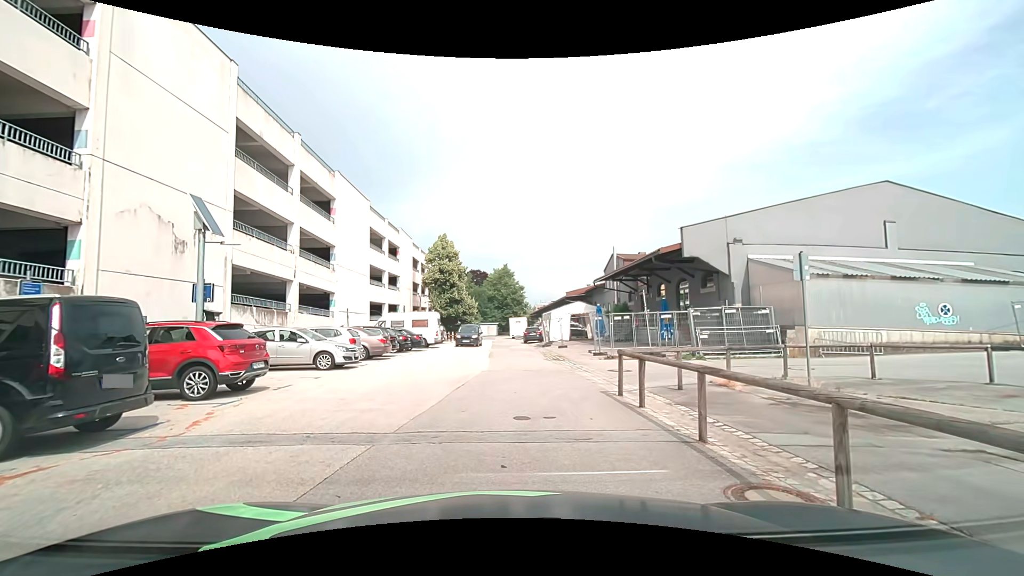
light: Day
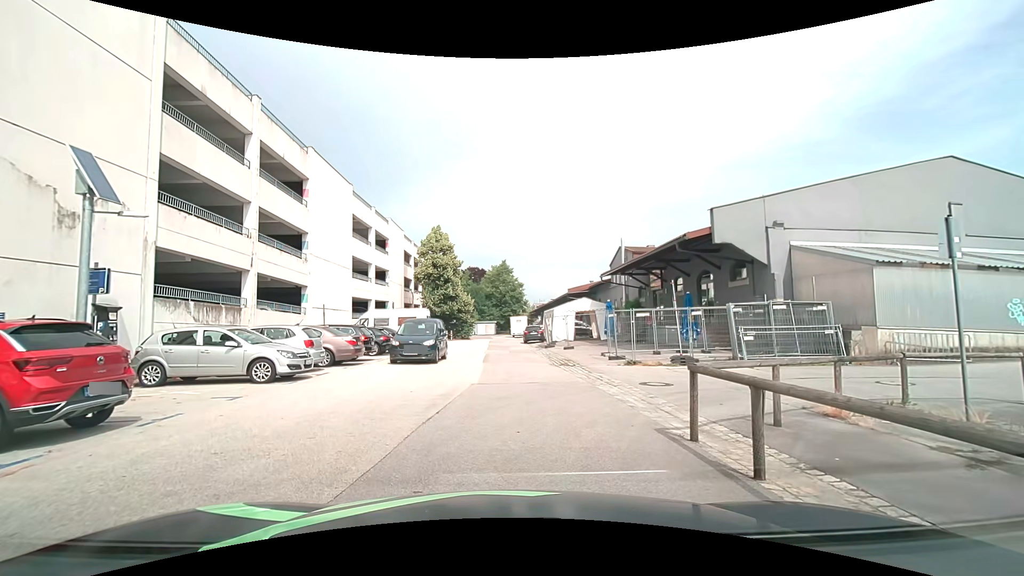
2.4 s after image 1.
(+0.1, +4.0) m; -1°
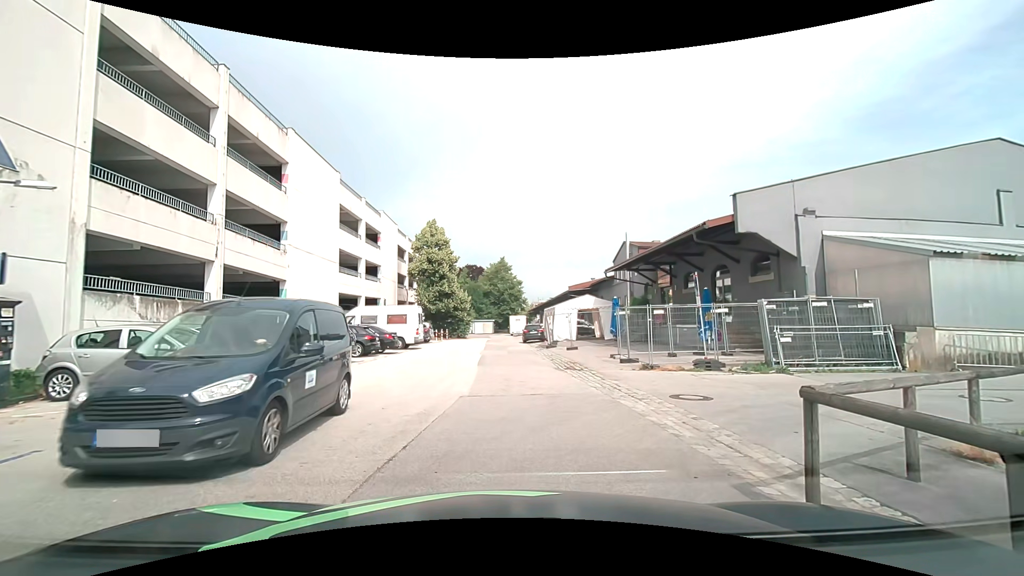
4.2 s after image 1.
(0.0, +2.4) m; 0°
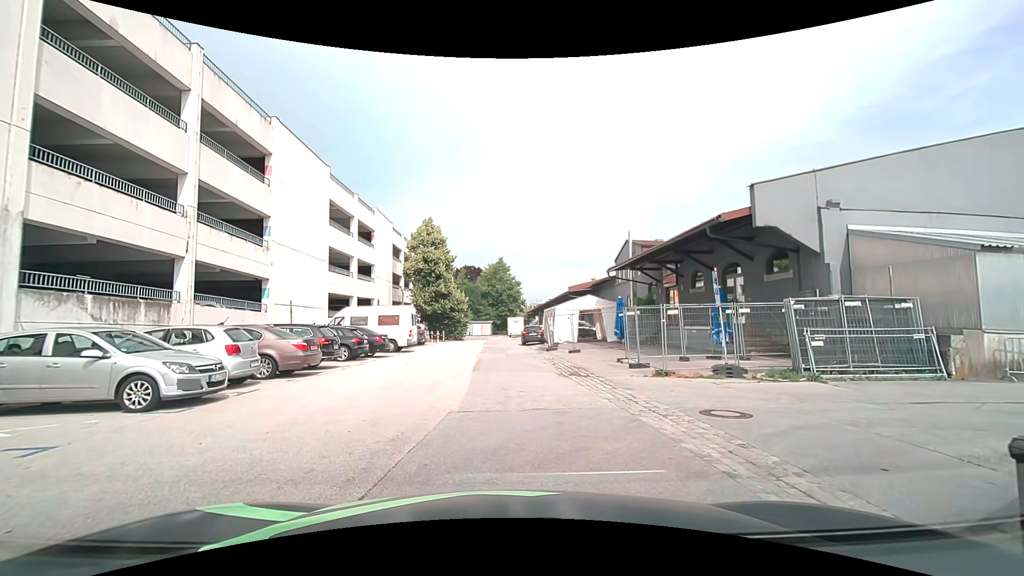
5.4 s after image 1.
(0.0, +1.6) m; 0°
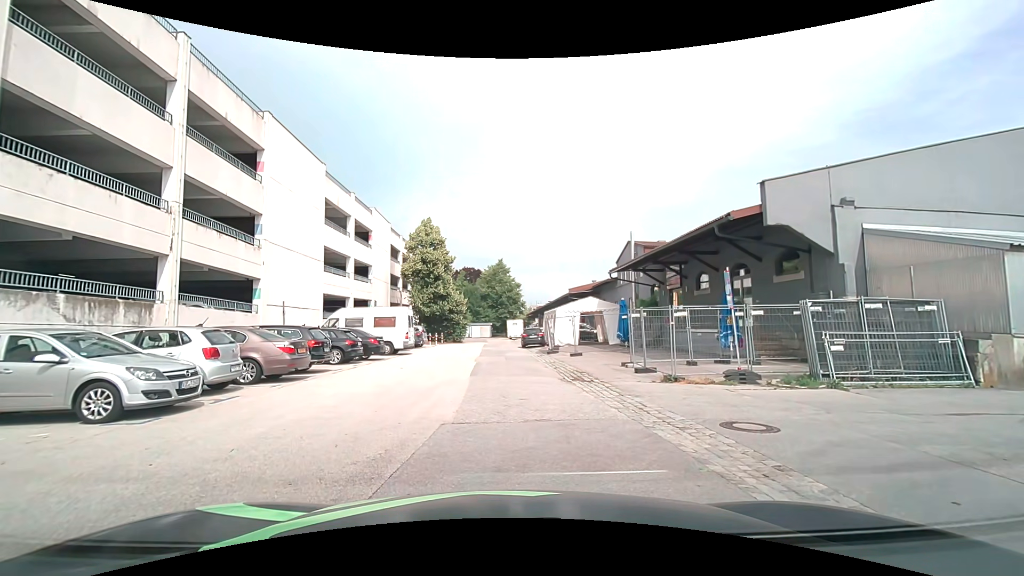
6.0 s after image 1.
(0.0, +0.8) m; 0°
